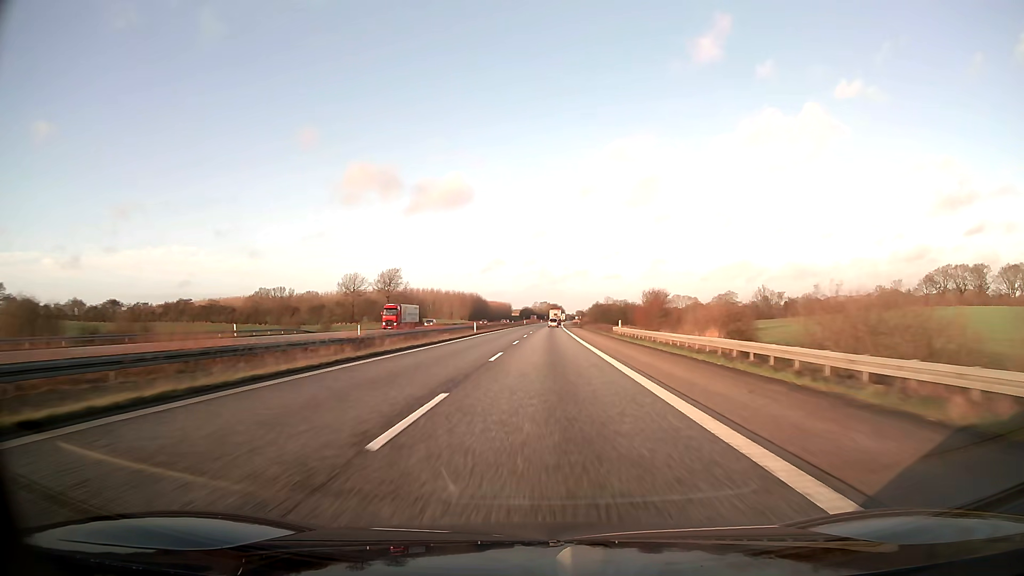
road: motorway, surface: asphalt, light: Day
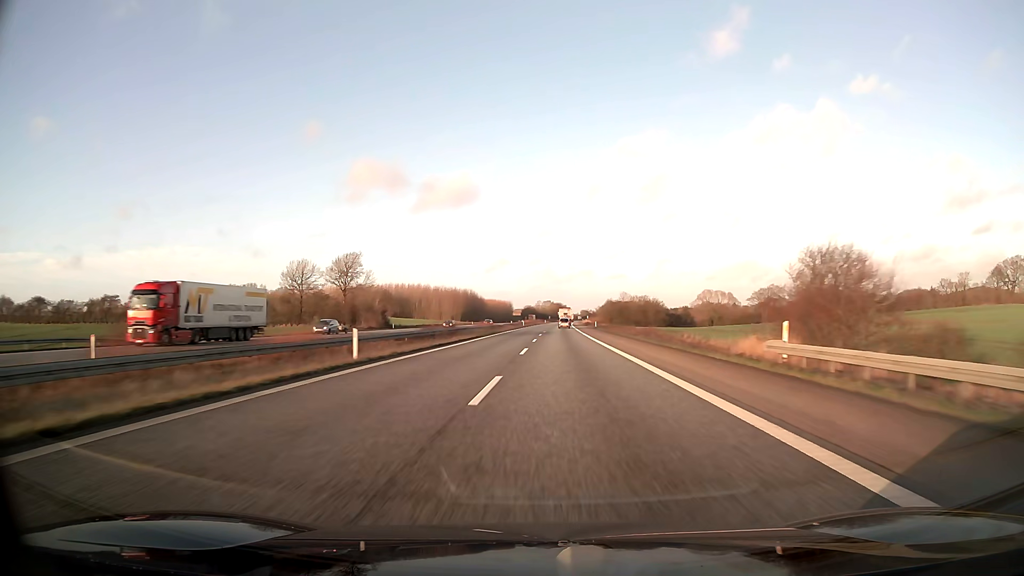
(-0.1, +41.2) m; 0°
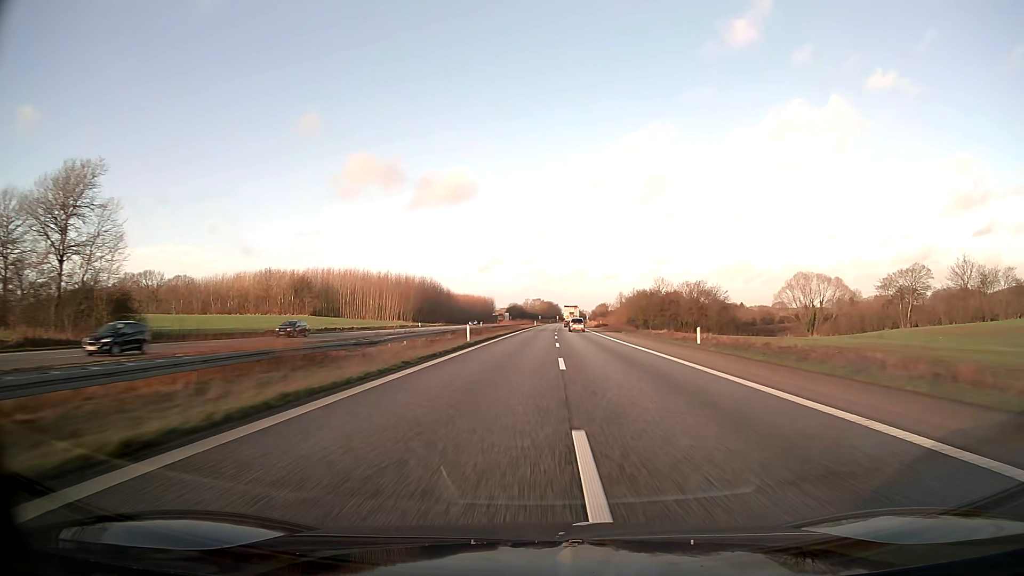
(+0.4, +82.4) m; +1°
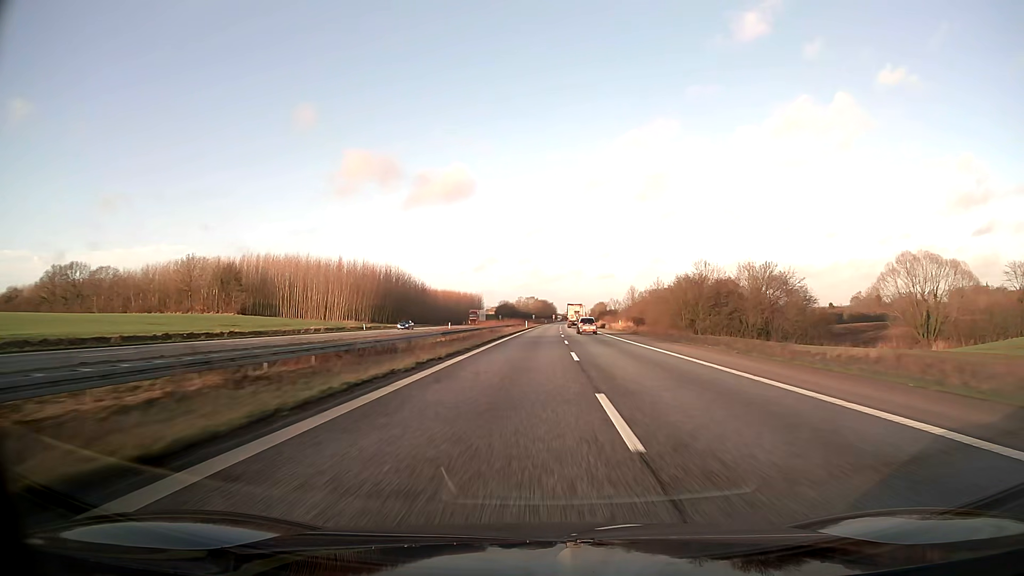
(+0.2, +41.2) m; 0°
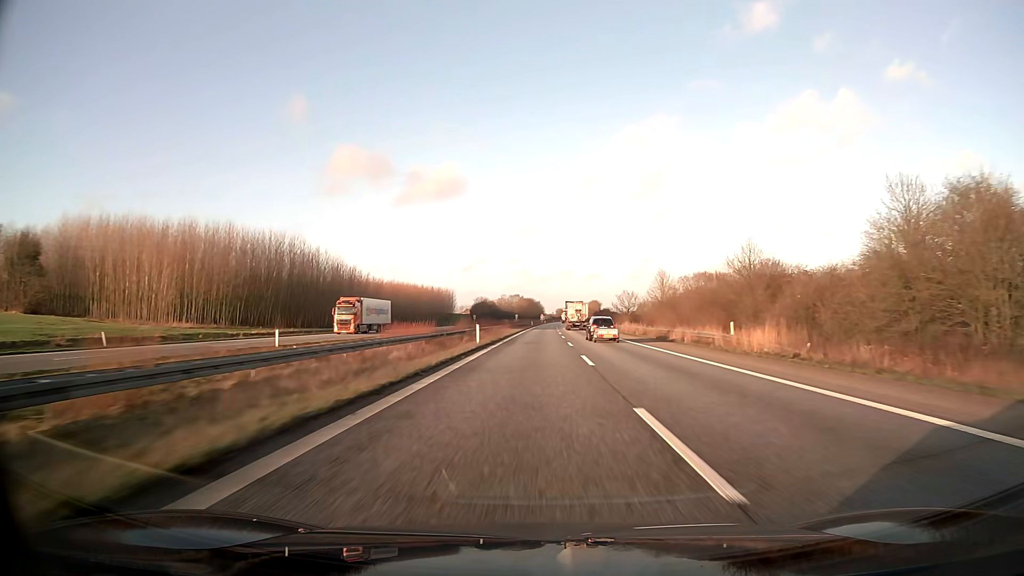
(+0.7, +61.8) m; +1°
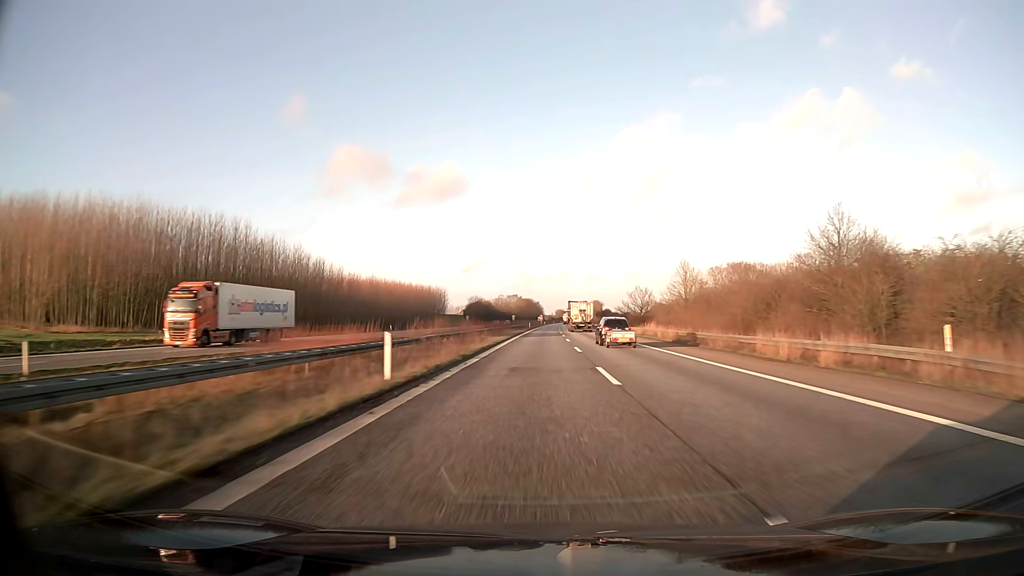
(0.0, +20.6) m; 0°
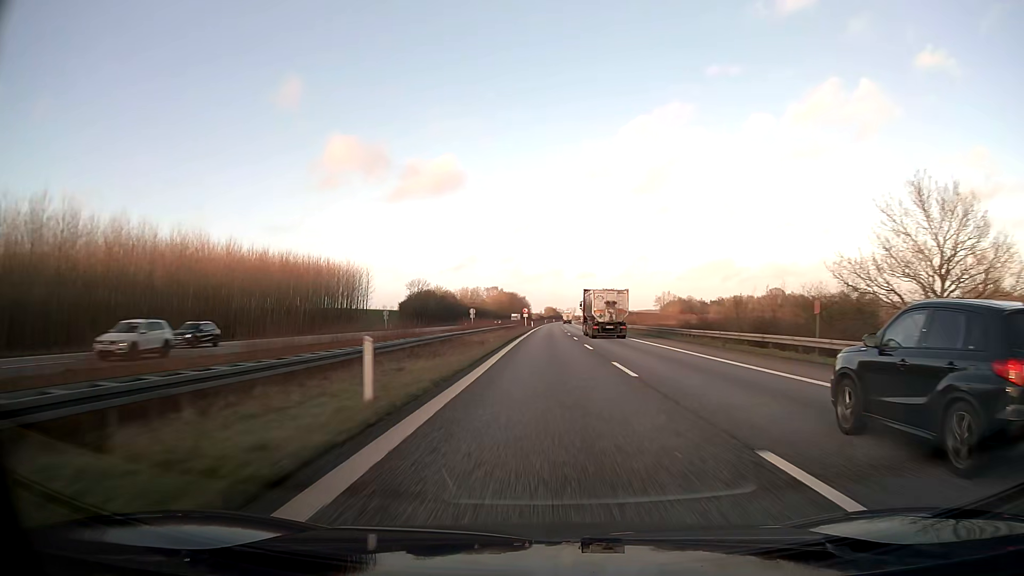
(+0.7, +103.1) m; +1°
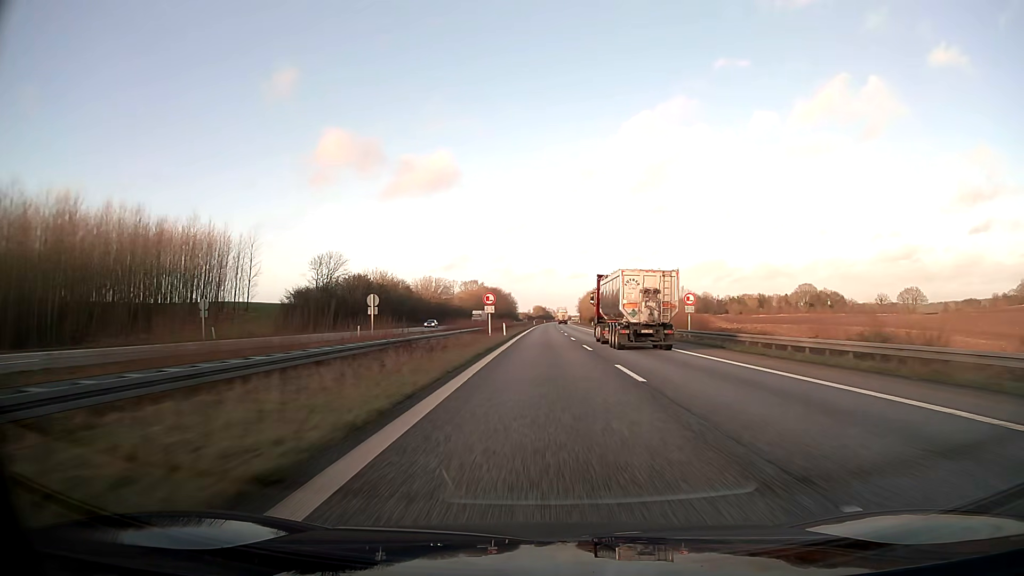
(+0.7, +62.0) m; +1°
(0, +10) (0, +20) (0, +30) (0, +40) (0, +50) (0, +60) (0, +70) (0, +80) (+1, +90) (+1, +100) m
